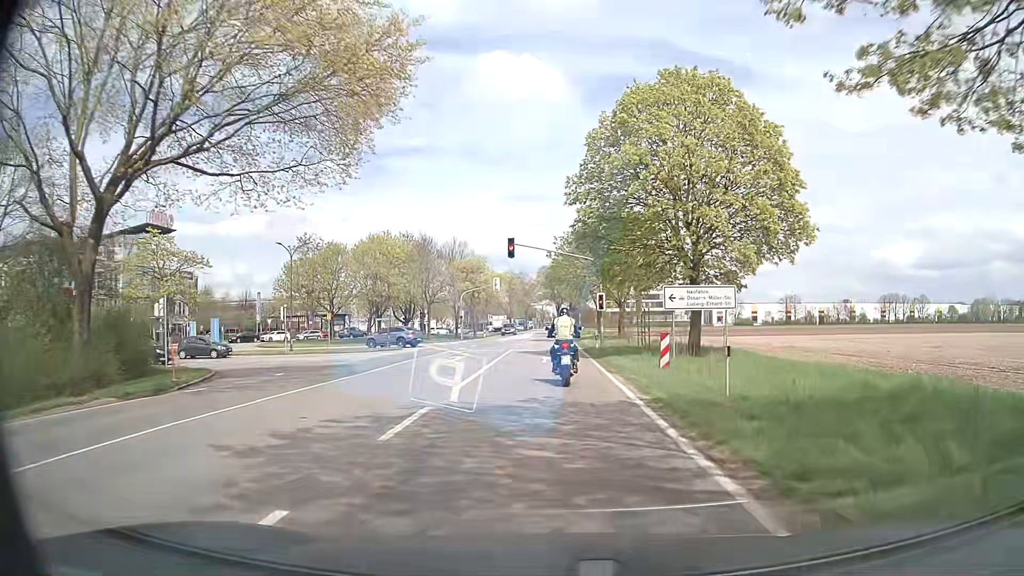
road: secondary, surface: asphalt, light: Day
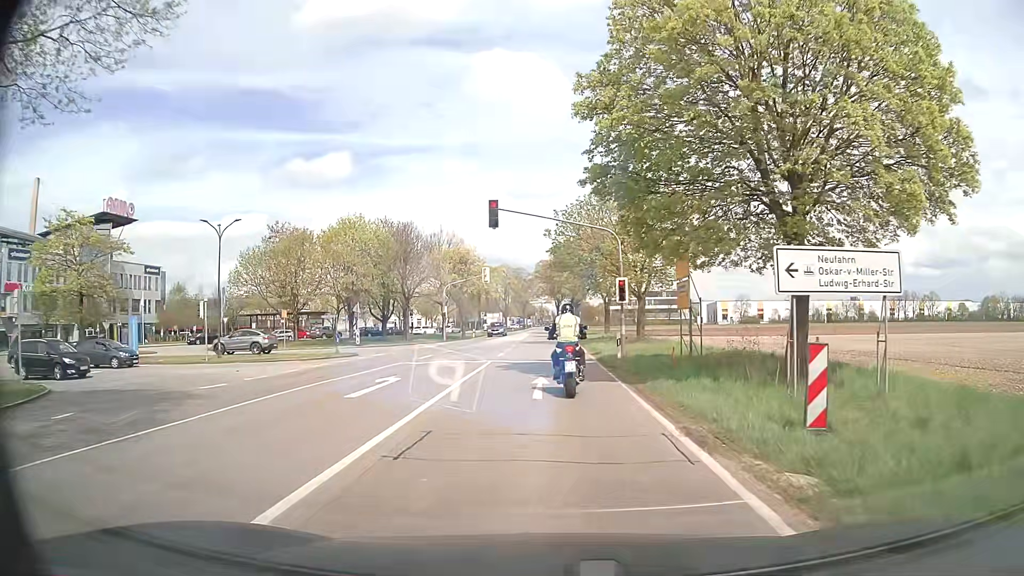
(-0.1, +11.1) m; 0°
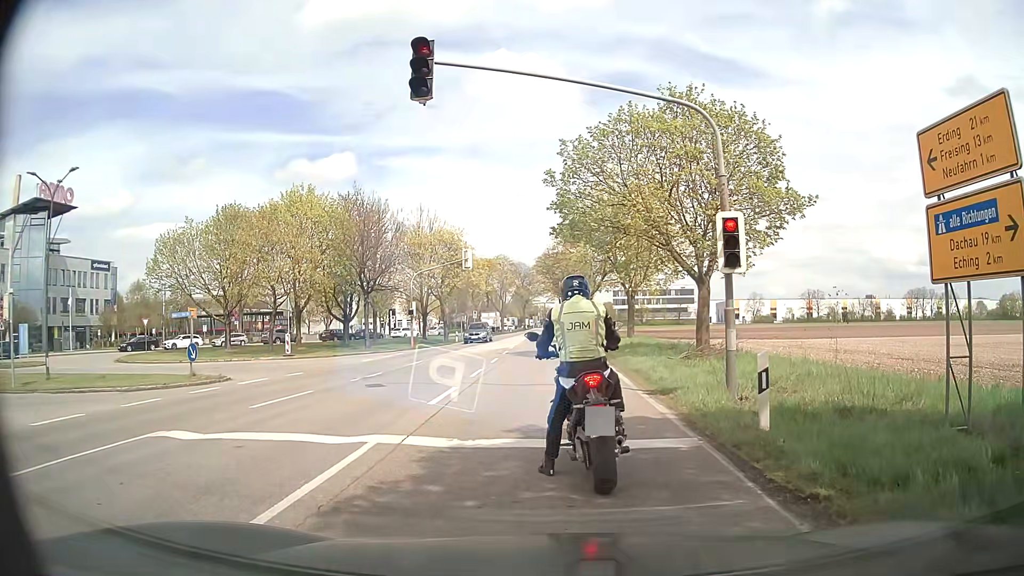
(0.0, +15.1) m; -1°
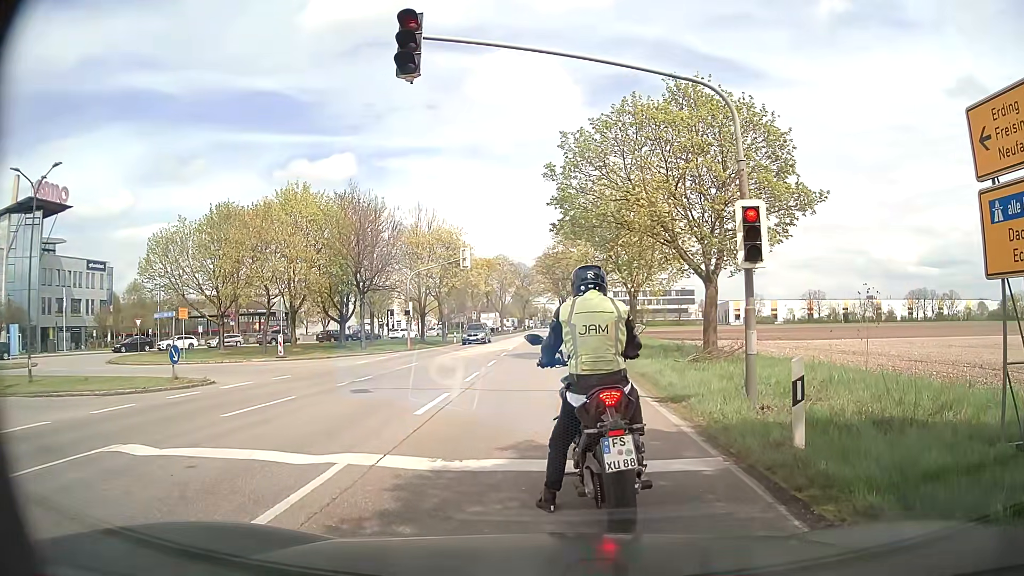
(0.0, +1.0) m; +1°
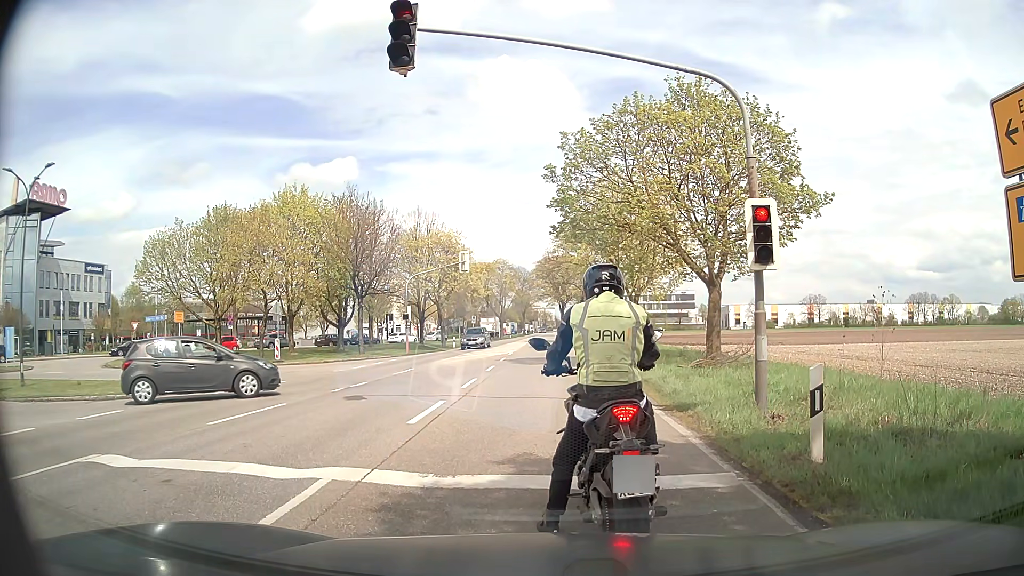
(0.0, +0.5) m; 0°
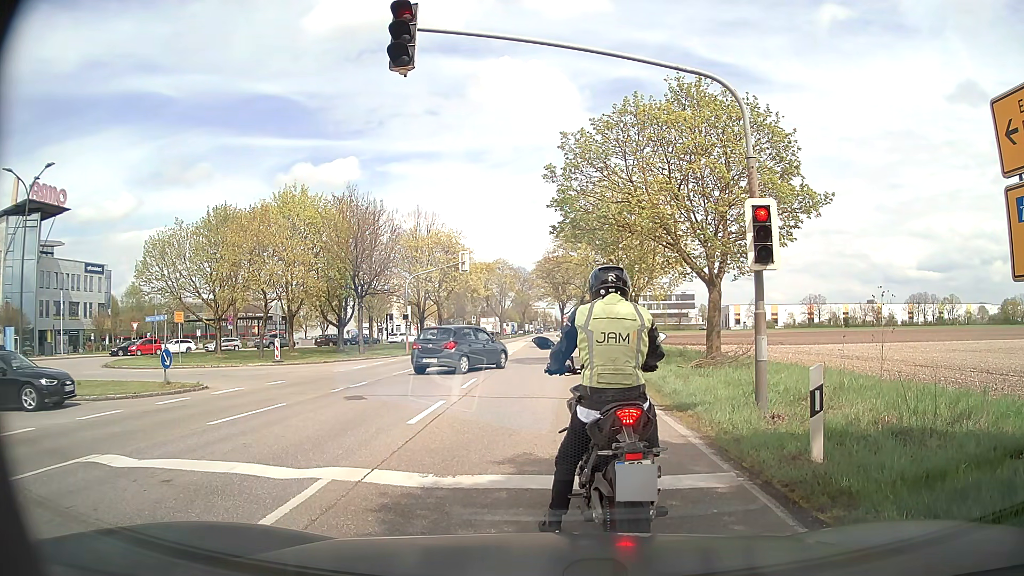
(0.0, 0.0) m; 0°
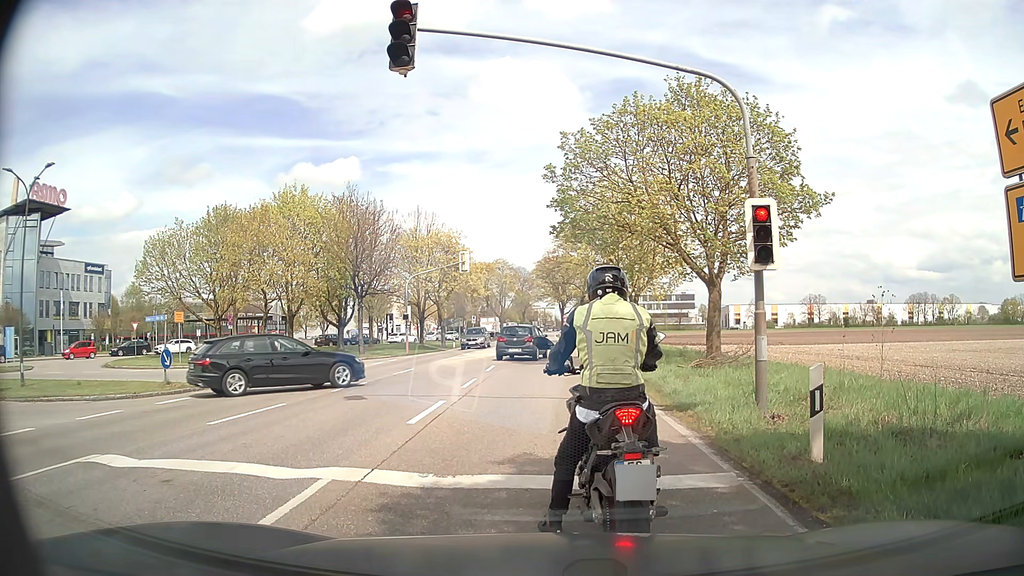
(0.0, 0.0) m; 0°
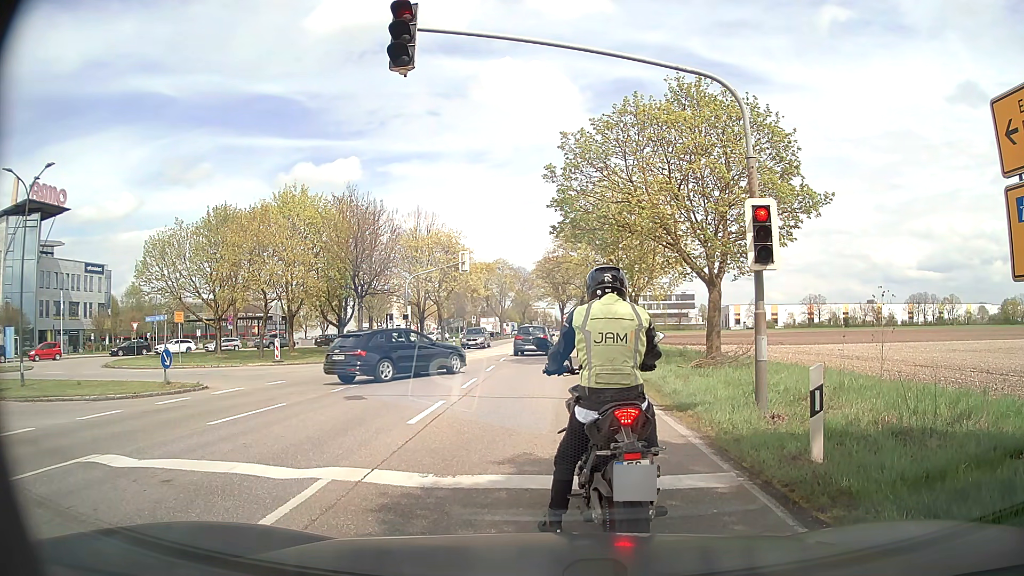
(0.0, 0.0) m; 0°
(0, +10) (0, +20) (0, +30) (0, +40) (-1, +50) (-1, +60) (-1, +70) (-1, +80) (-1, +90) (-1, +100) m
